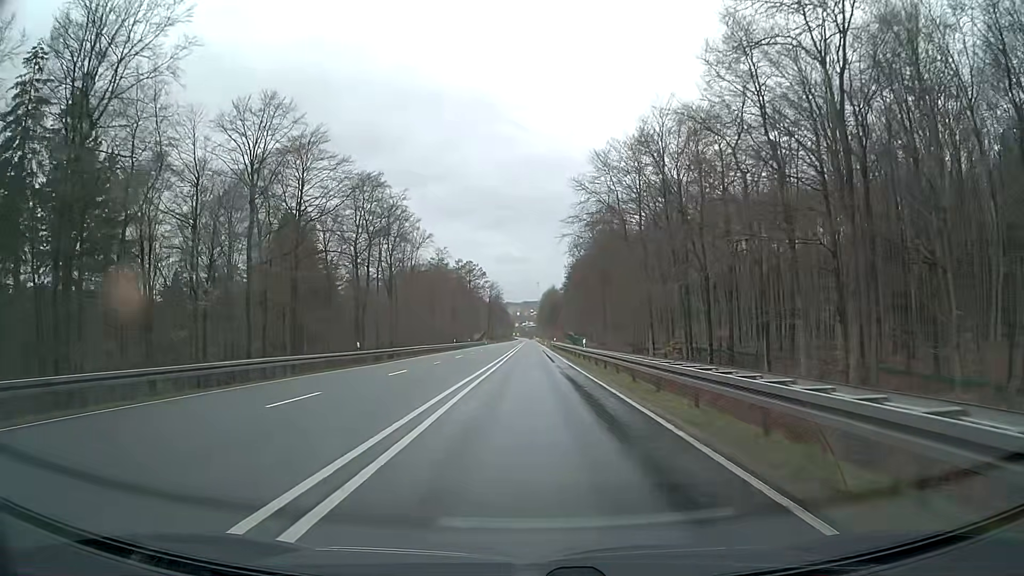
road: primary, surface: asphalt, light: Day
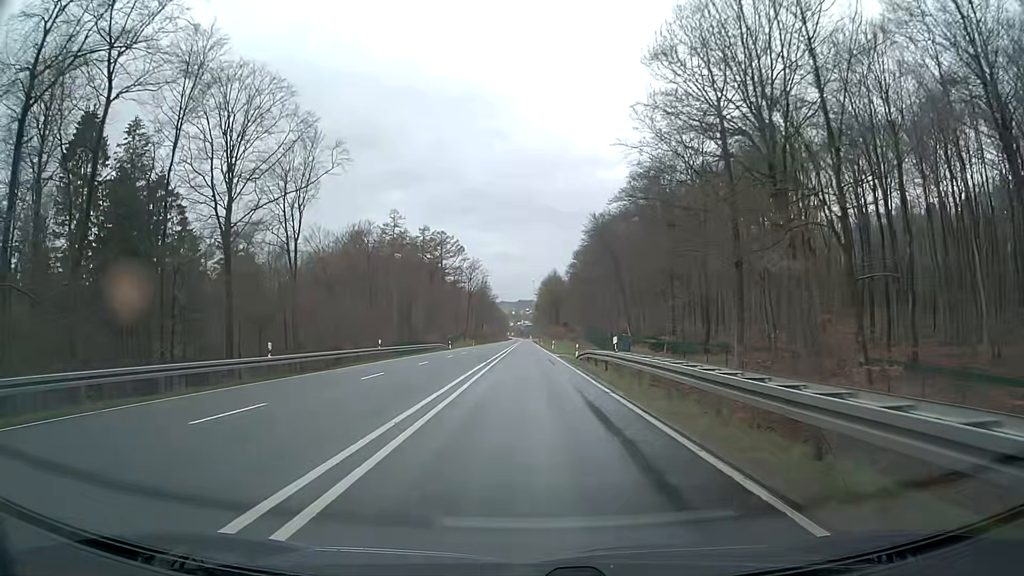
(+0.3, +62.5) m; +1°
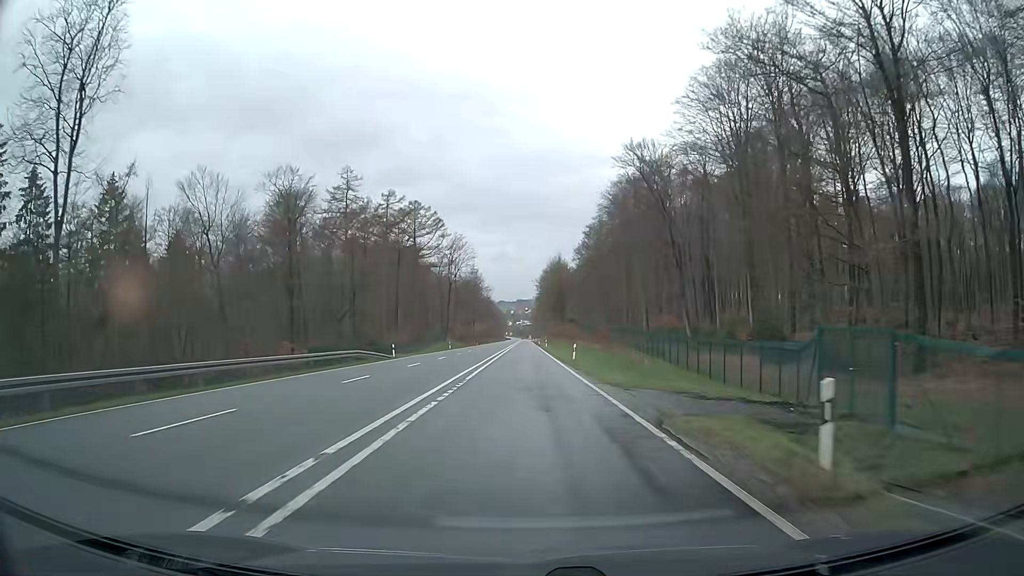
(-0.1, +37.4) m; 0°
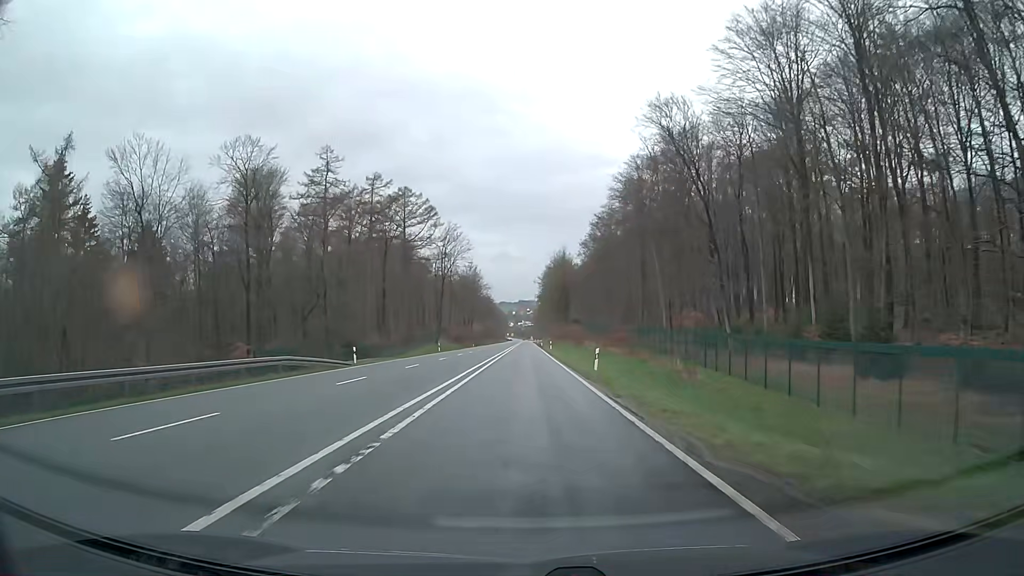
(0.0, +12.5) m; 0°
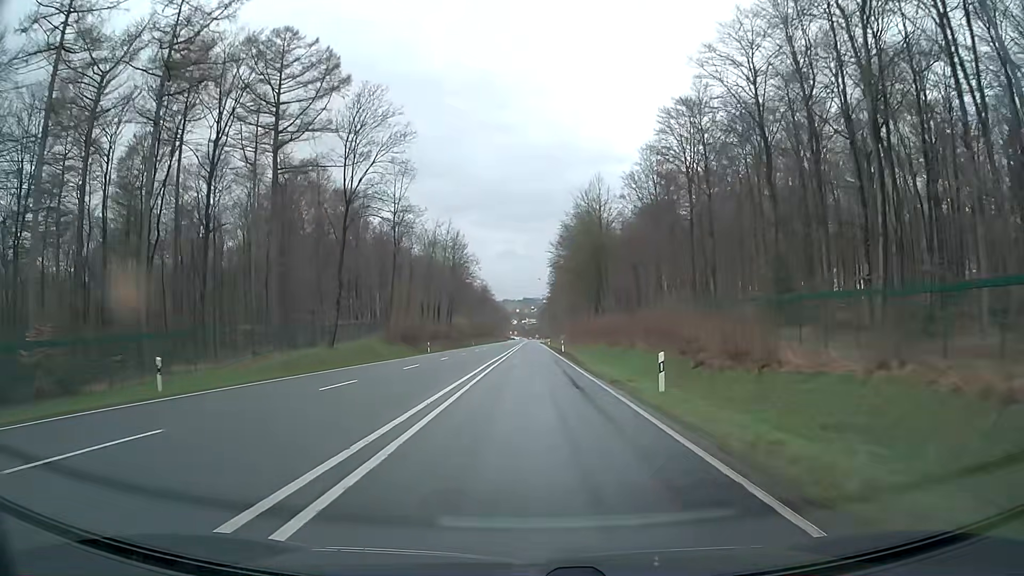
(-0.5, +62.5) m; 0°
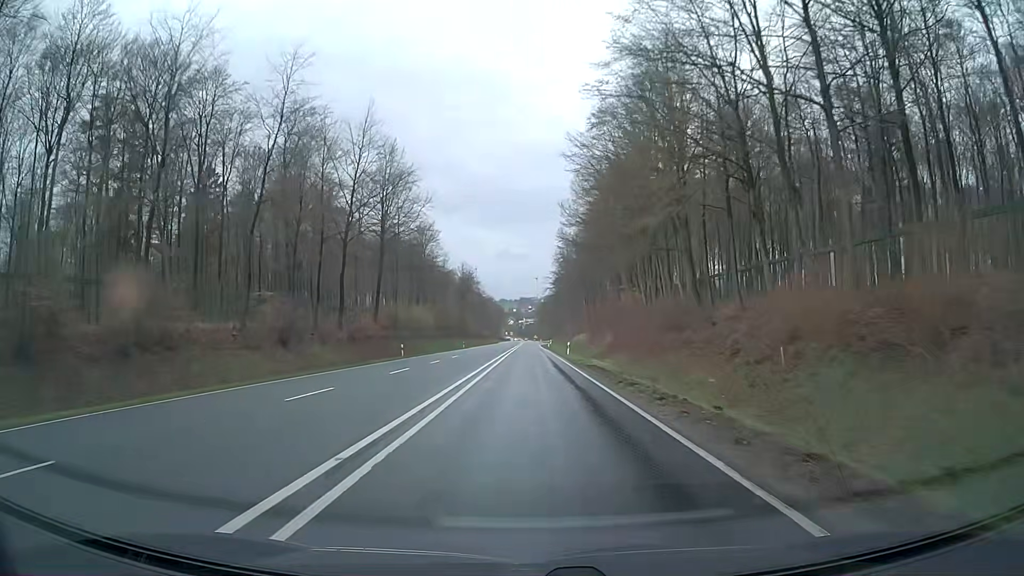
(+0.2, +62.4) m; 0°
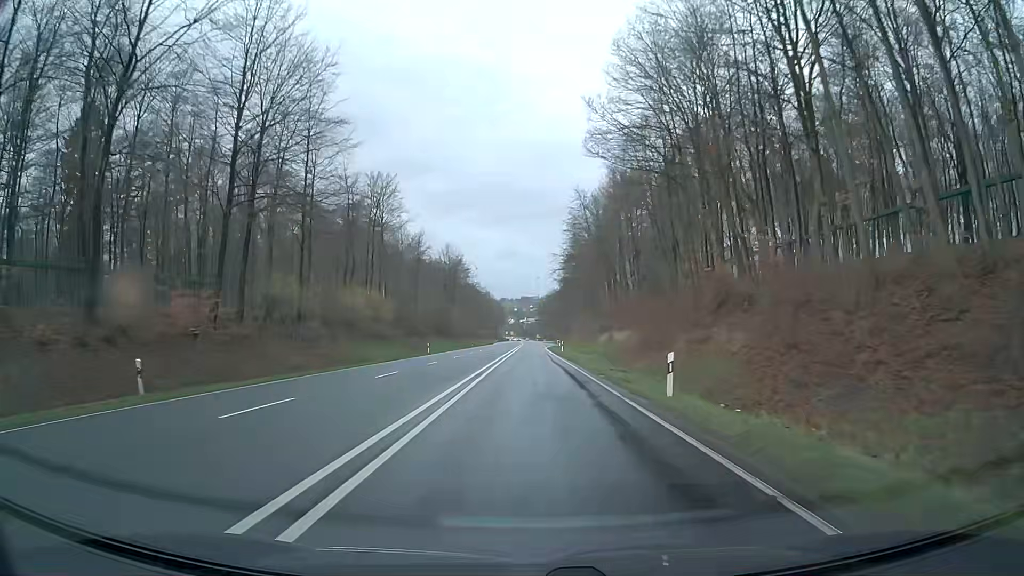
(-0.2, +37.4) m; 0°
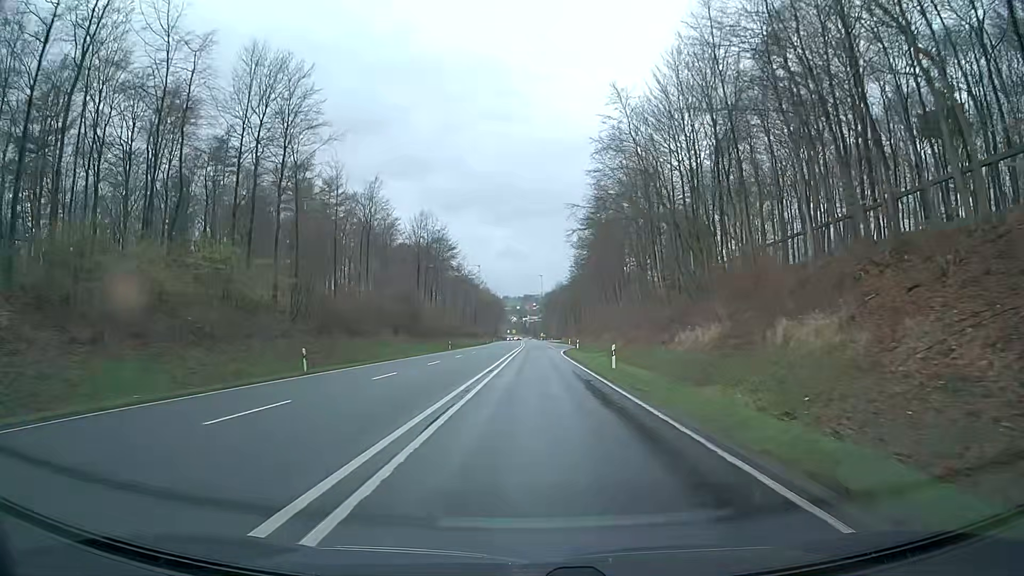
(-0.3, +37.5) m; -1°
(0, +10) (0, +20) (0, +30) (0, +40) (0, +50) (+1, +60) (+1, +70) (+1, +80) (+1, +90) (+1, +100) m
